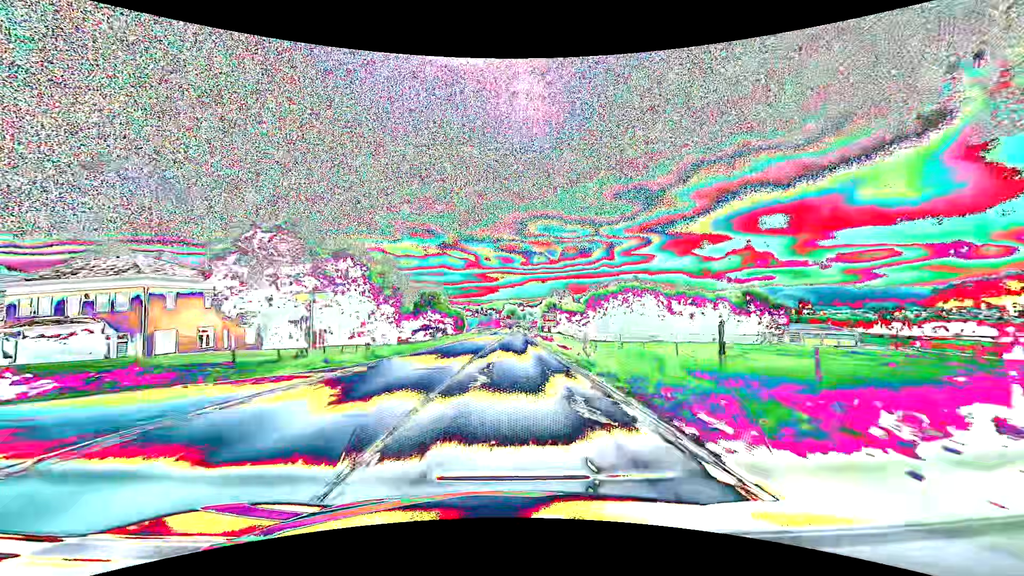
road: secondary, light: Day
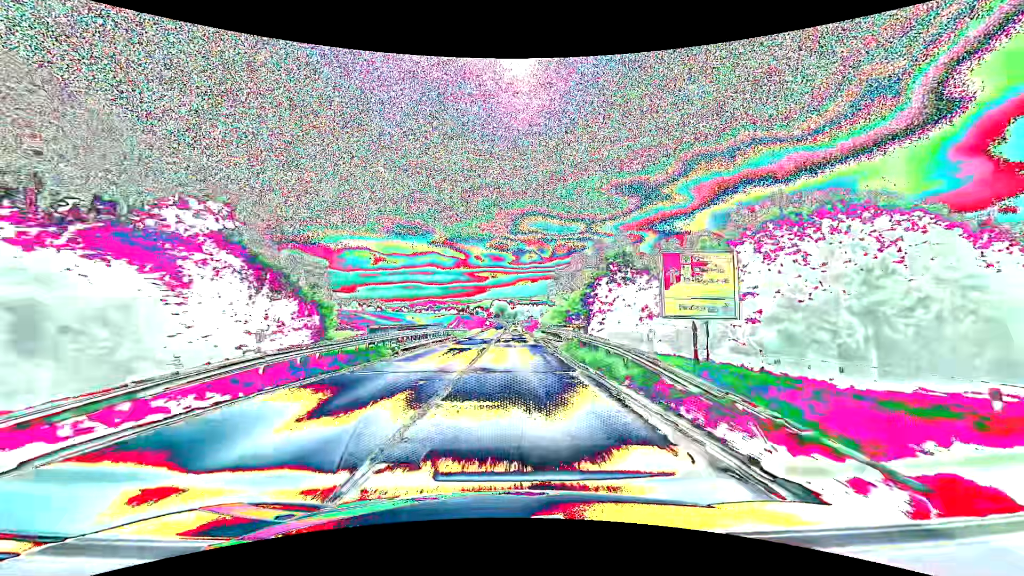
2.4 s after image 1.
(+0.8, +60.1) m; +1°
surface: asphalt
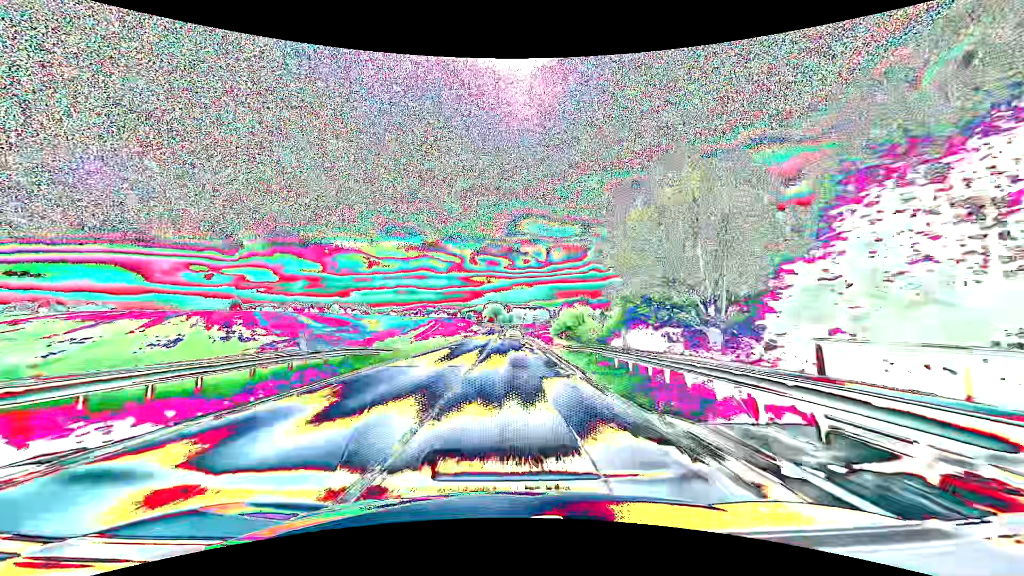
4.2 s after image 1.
(+0.2, +41.8) m; 0°
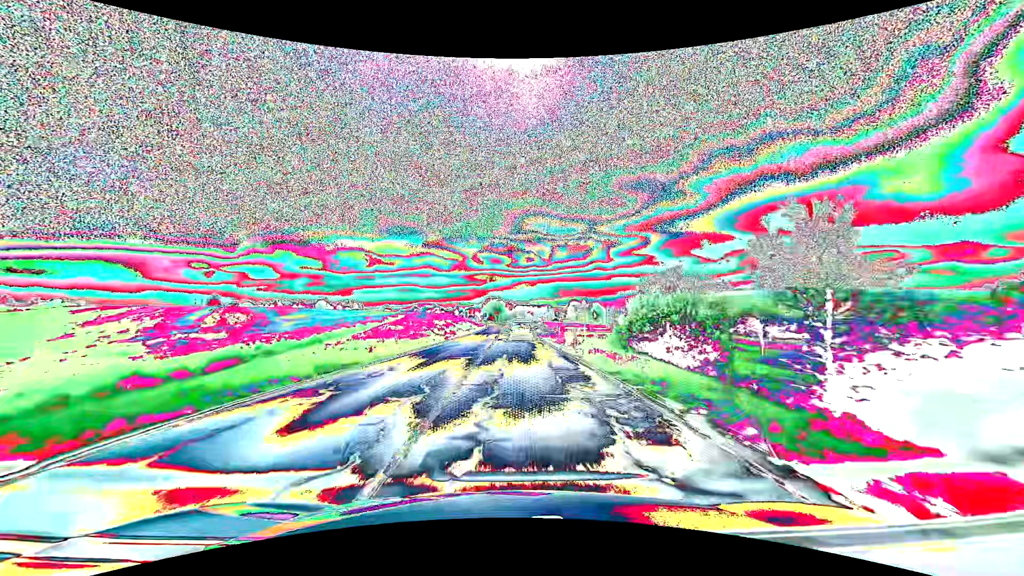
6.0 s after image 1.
(-0.1, +37.9) m; 0°
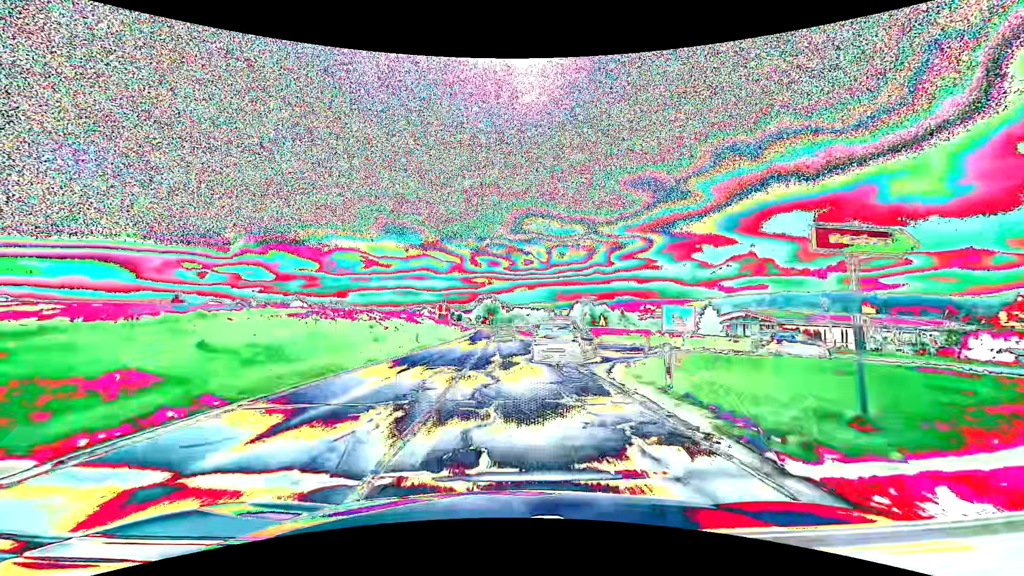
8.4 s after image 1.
(+0.2, +41.8) m; 0°
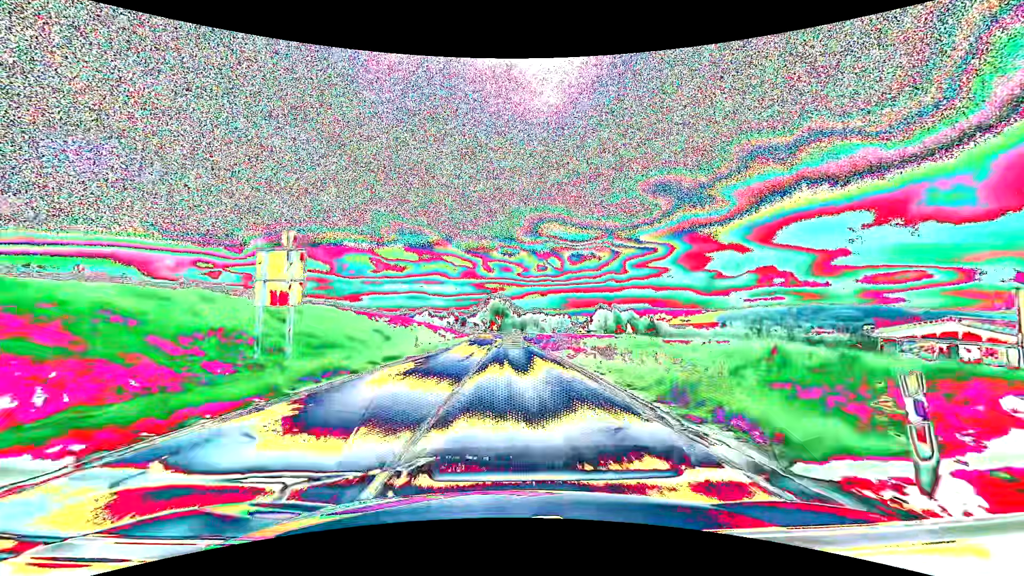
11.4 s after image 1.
(-0.5, +47.5) m; -1°
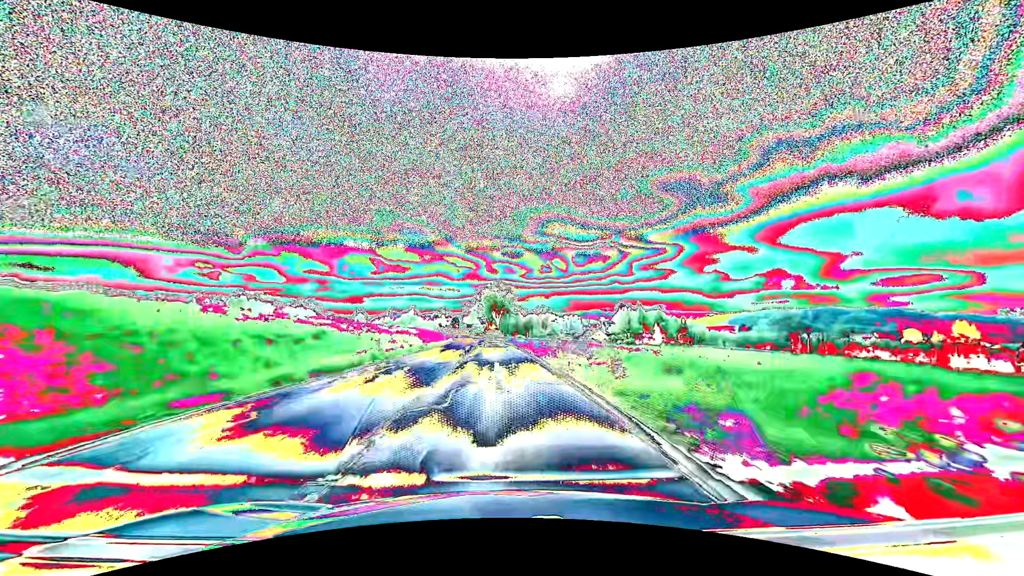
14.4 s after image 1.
(+0.2, +54.7) m; 0°
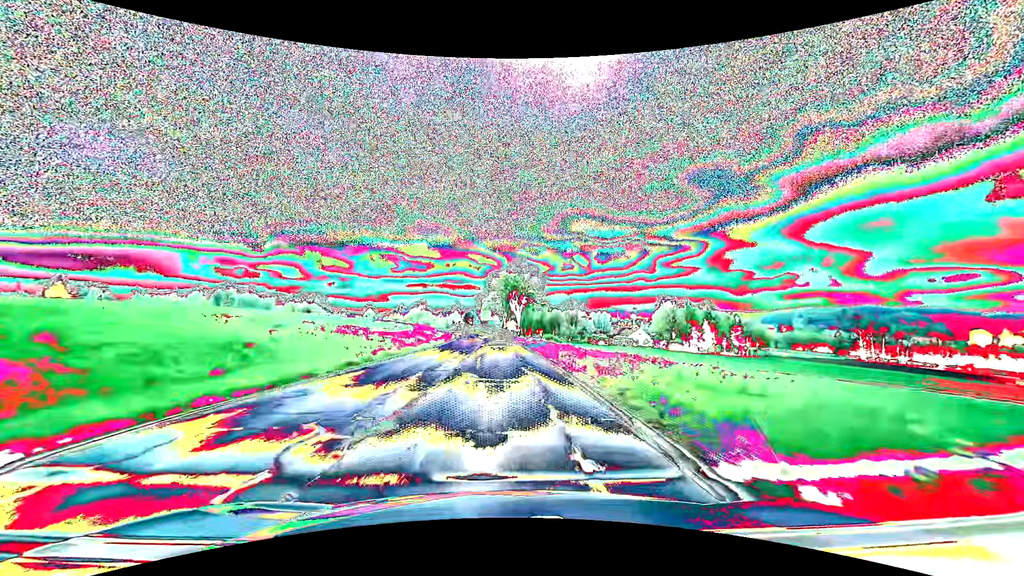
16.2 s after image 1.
(-0.8, +36.7) m; -2°
(0, +10) (0, +20) (0, +30) (-1, +40) (-1, +50) (-2, +60) (-2, +70) (-3, +80) (-4, +90) (-5, +100) m
